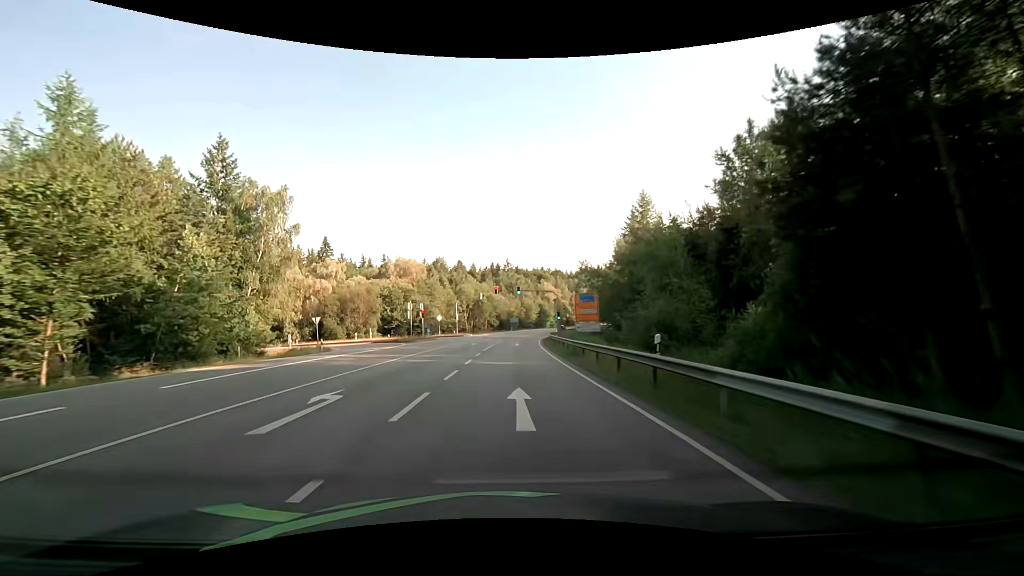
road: secondary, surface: asphalt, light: Day
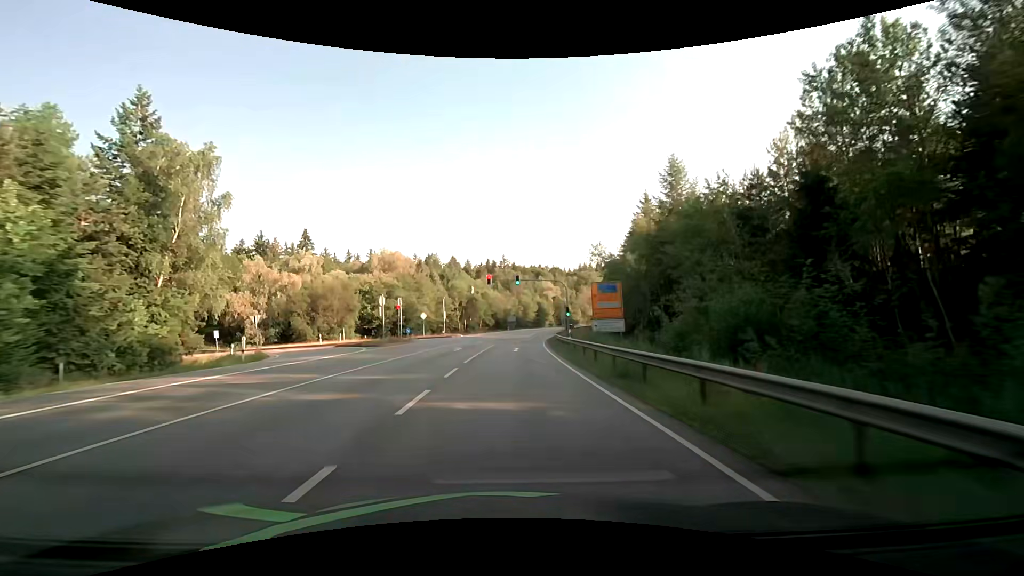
(+0.1, +11.5) m; +1°
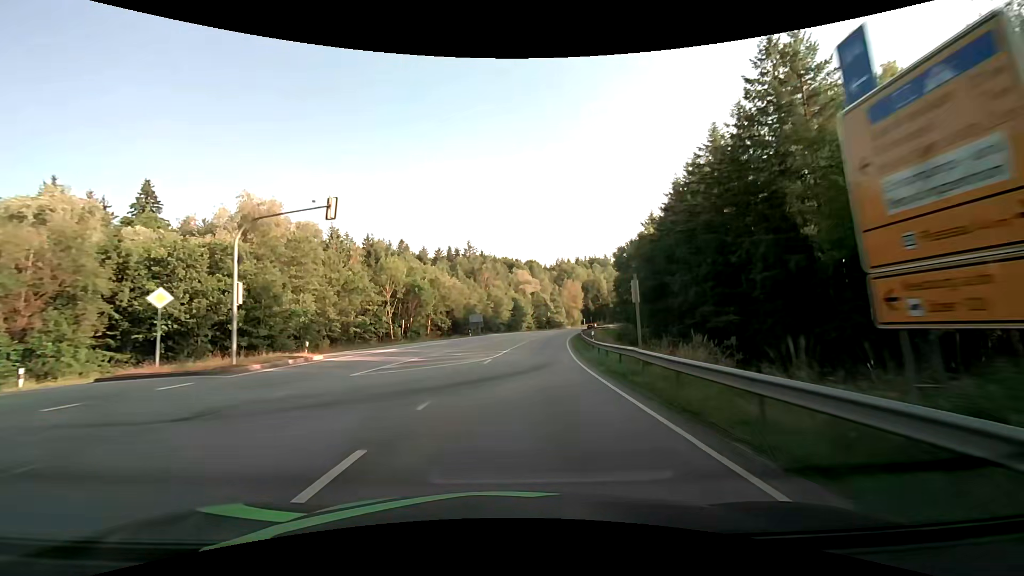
(+0.9, +46.2) m; +4°
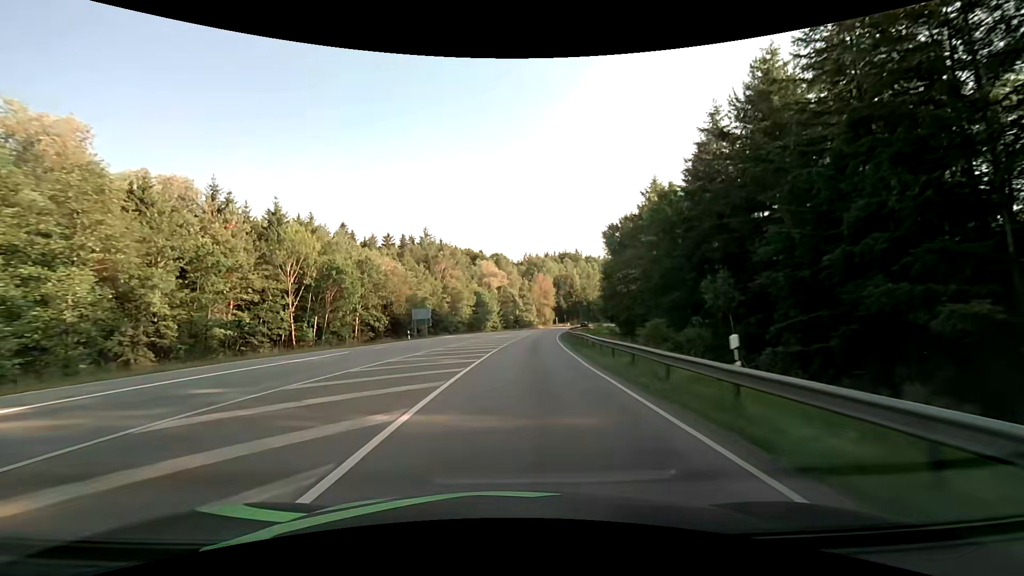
(+0.7, +23.1) m; +4°
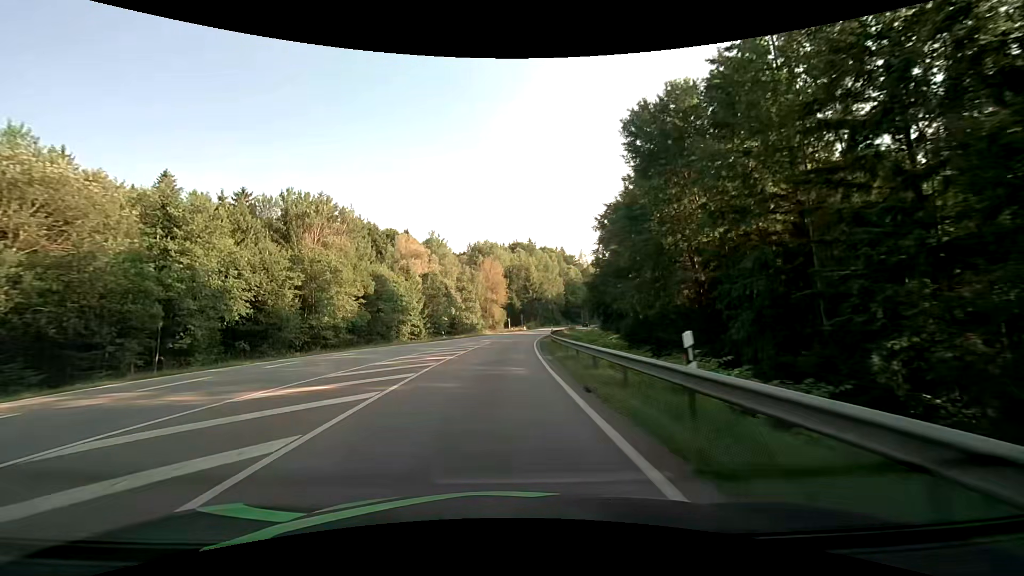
(+3.0, +45.6) m; +6°
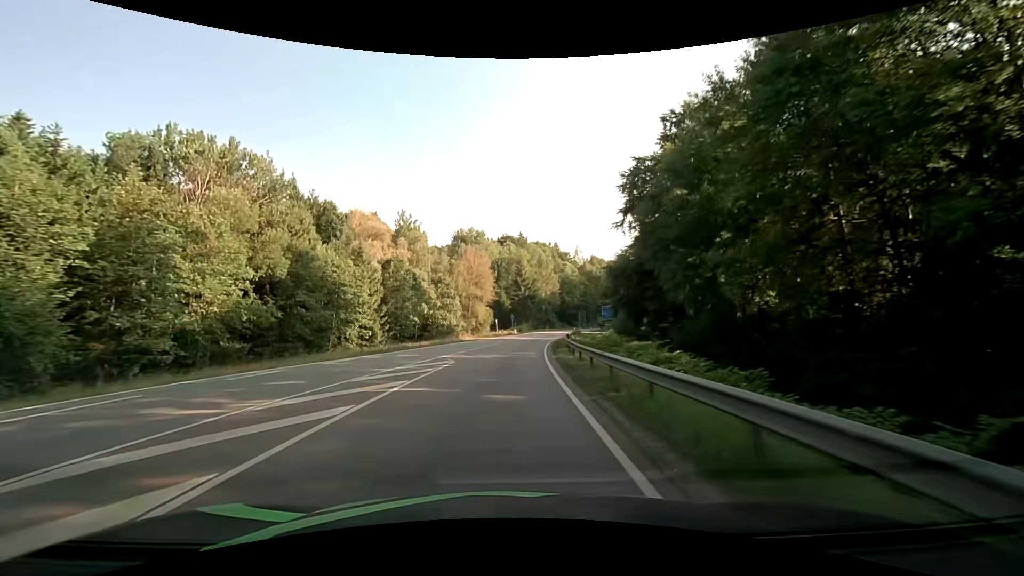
(+0.2, +22.3) m; +1°
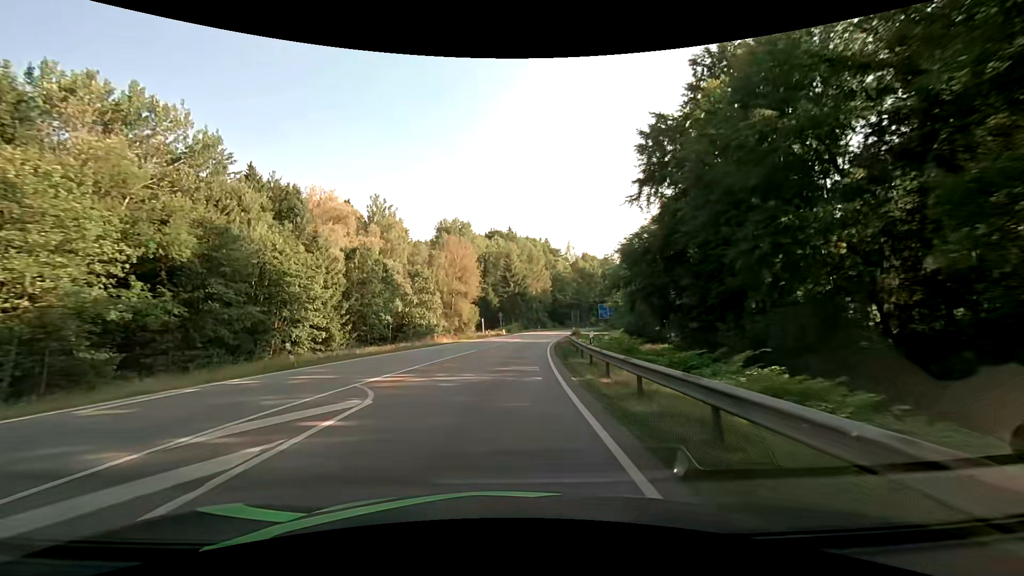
(+0.1, +11.0) m; +1°
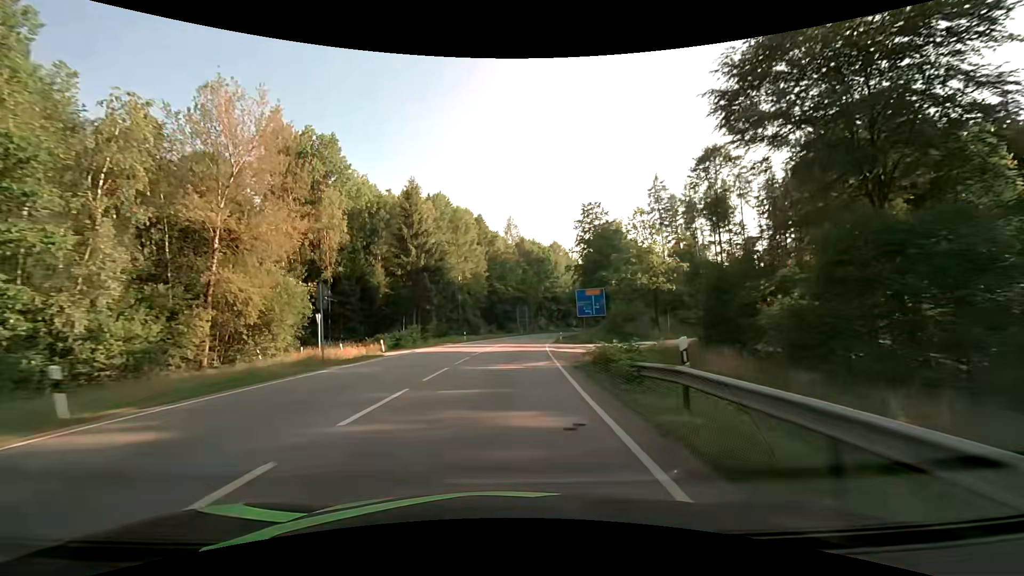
(+4.0, +54.0) m; +8°
(0, +10) (0, +20) (+1, +30) (+2, +40) (+3, +50) (+4, +60) (+5, +70) (+7, +80) (+9, +89) (+11, +99) m
